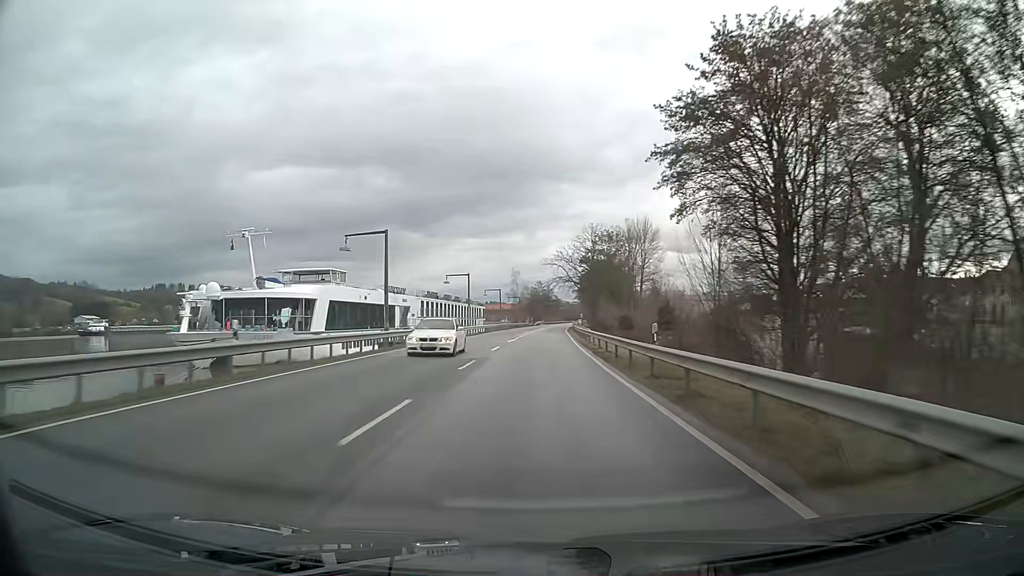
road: primary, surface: asphalt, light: Day
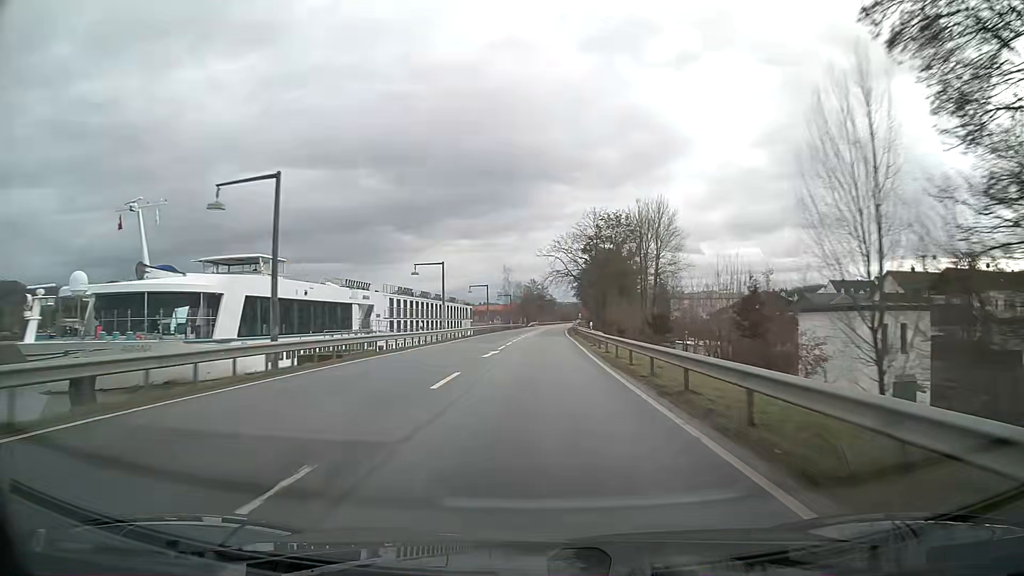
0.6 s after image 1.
(+0.1, +15.8) m; +1°
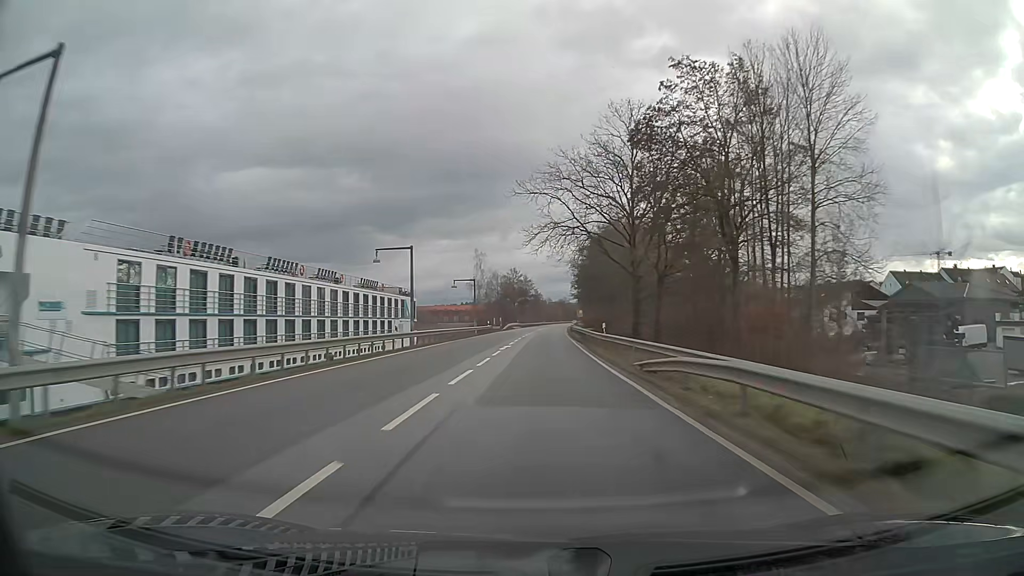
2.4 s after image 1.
(+0.5, +47.5) m; +1°
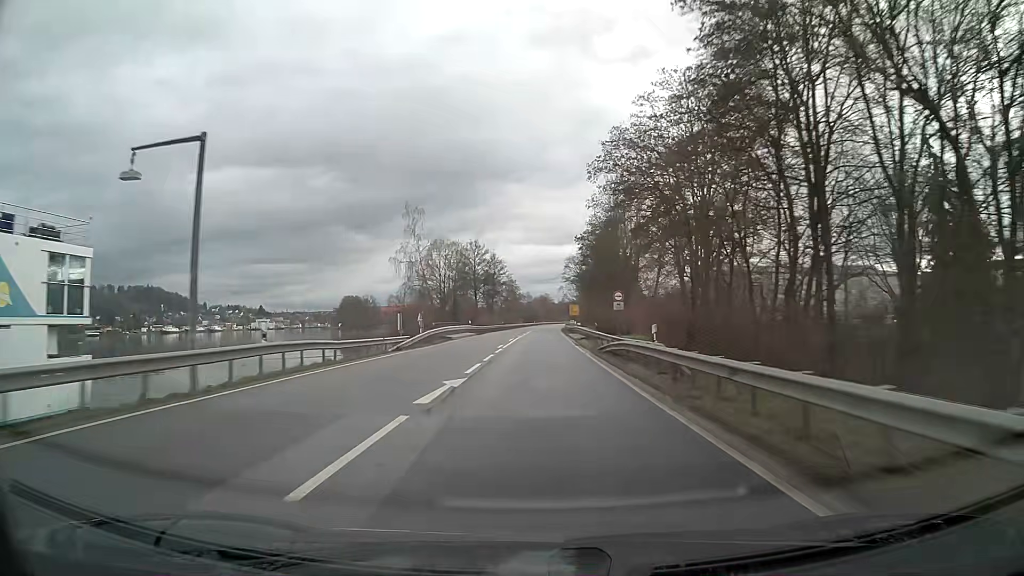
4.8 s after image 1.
(+1.0, +63.3) m; +2°
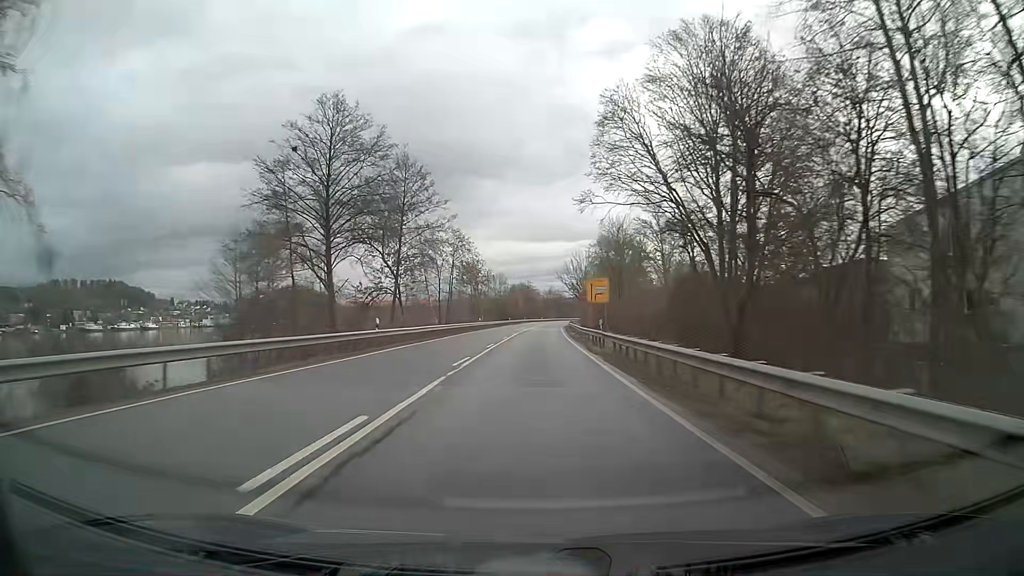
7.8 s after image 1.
(+1.1, +79.0) m; +1°
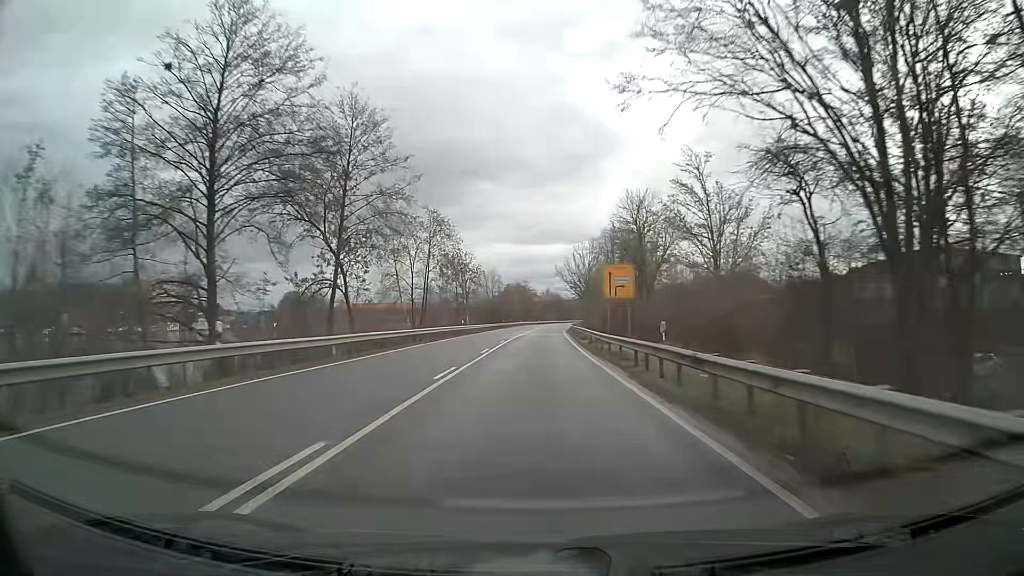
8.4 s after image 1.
(0.0, +15.8) m; 0°
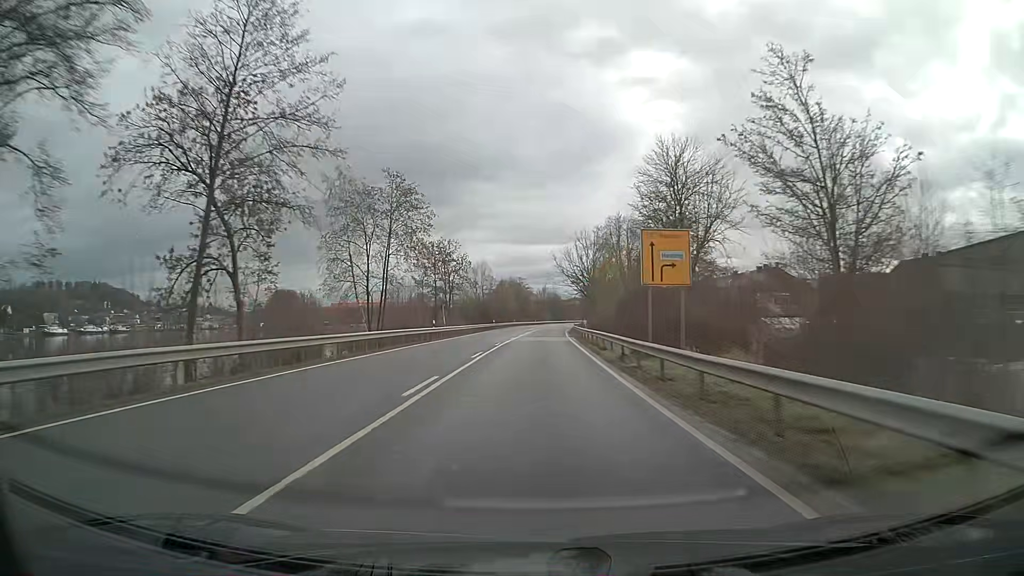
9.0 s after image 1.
(0.0, +15.8) m; 0°
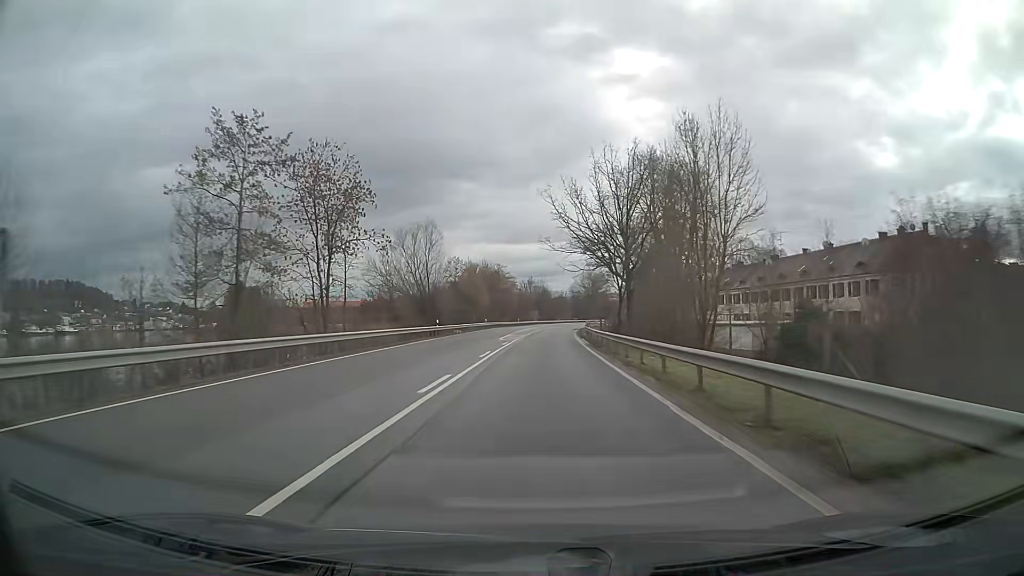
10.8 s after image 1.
(+0.6, +47.4) m; +1°
(0, +10) (0, +20) (0, +30) (+1, +40) (+1, +50) (+1, +60) (+2, +70) (+3, +80) (+3, +90) (+4, +100) m
